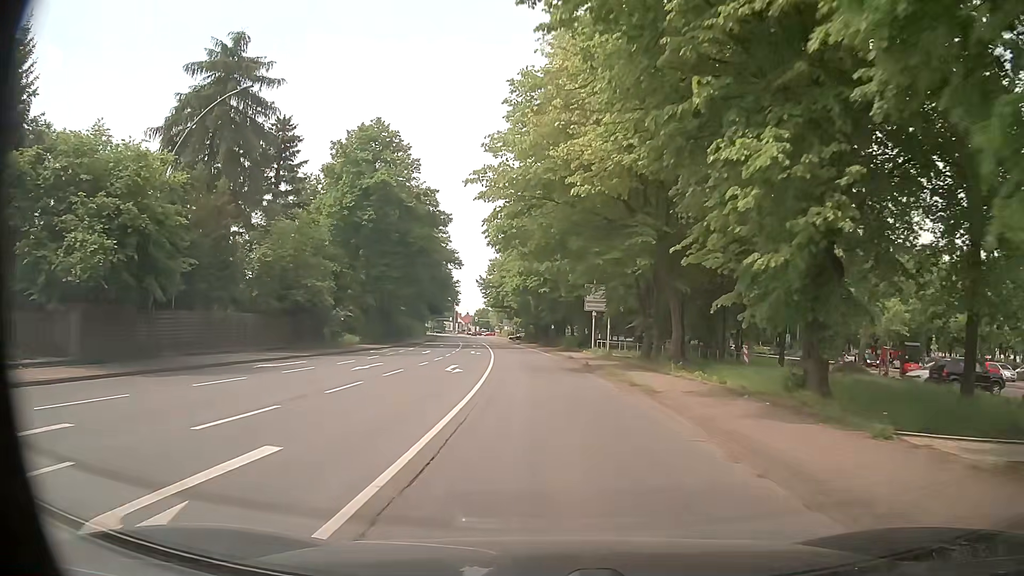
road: primary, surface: asphalt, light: Day
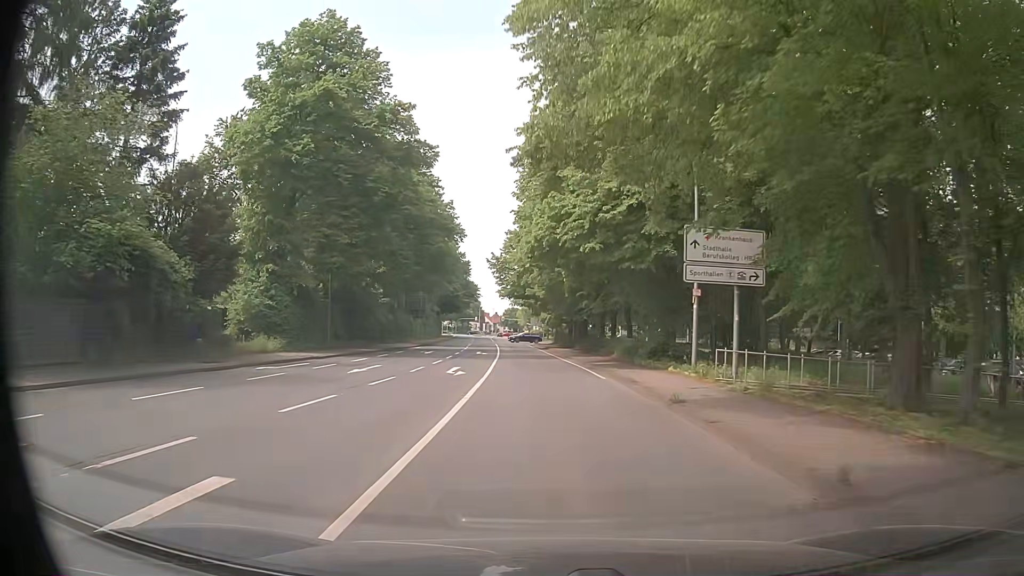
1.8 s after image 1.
(-0.7, +22.2) m; -4°
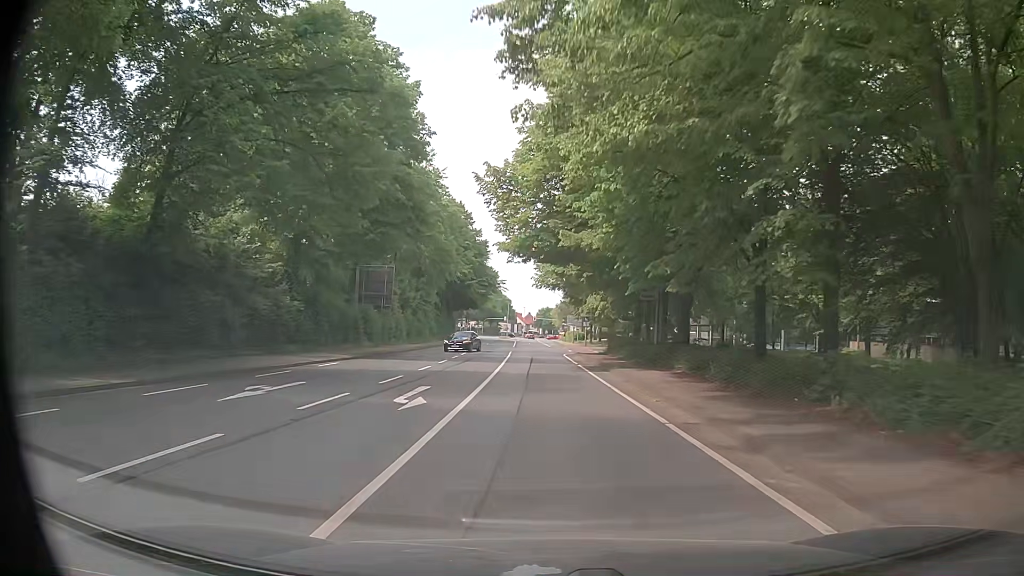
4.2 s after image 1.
(-0.4, +30.0) m; -2°
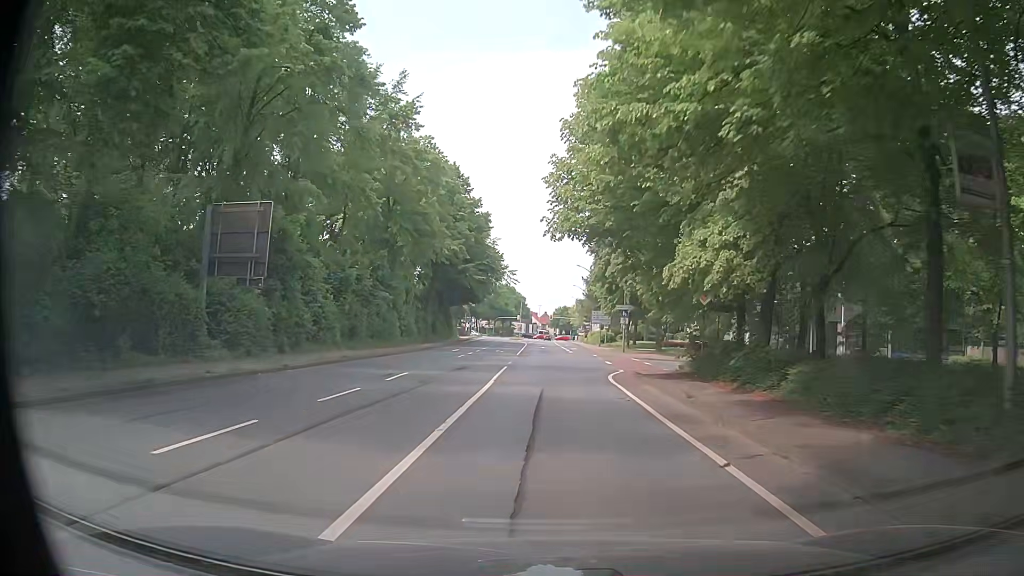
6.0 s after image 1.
(-0.5, +22.7) m; -2°
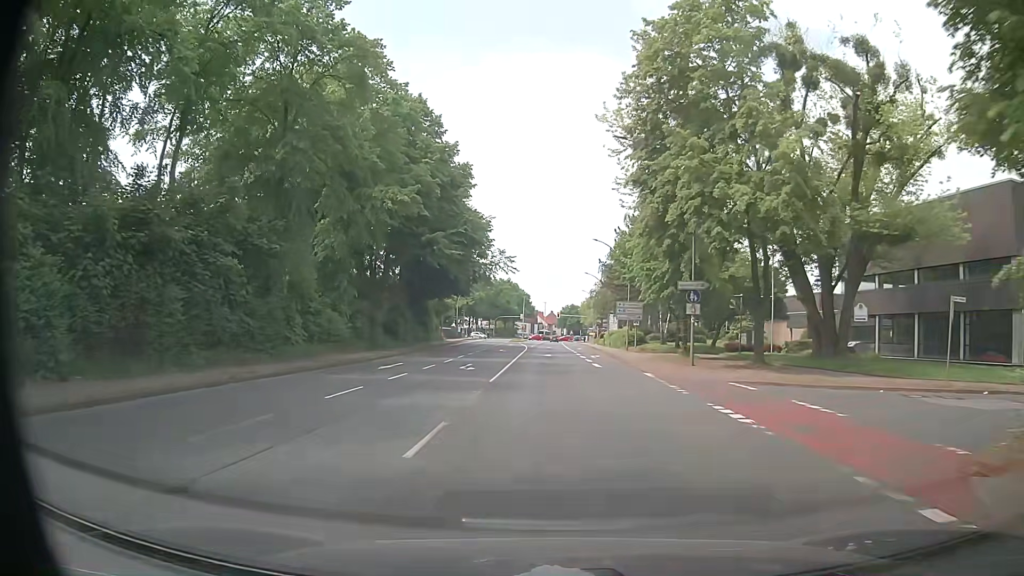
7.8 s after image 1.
(+0.1, +22.8) m; 0°
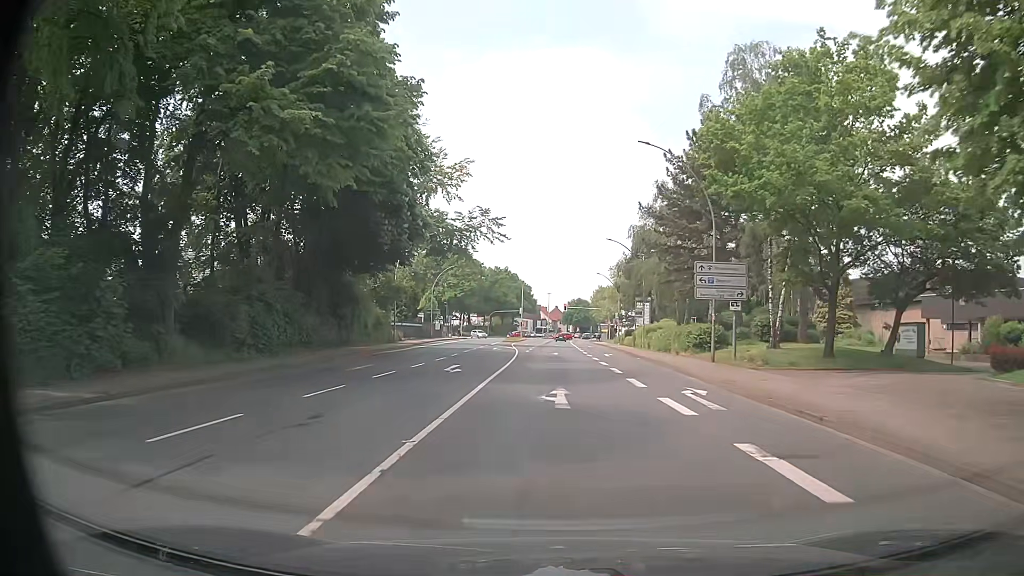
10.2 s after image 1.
(0.0, +30.4) m; 0°
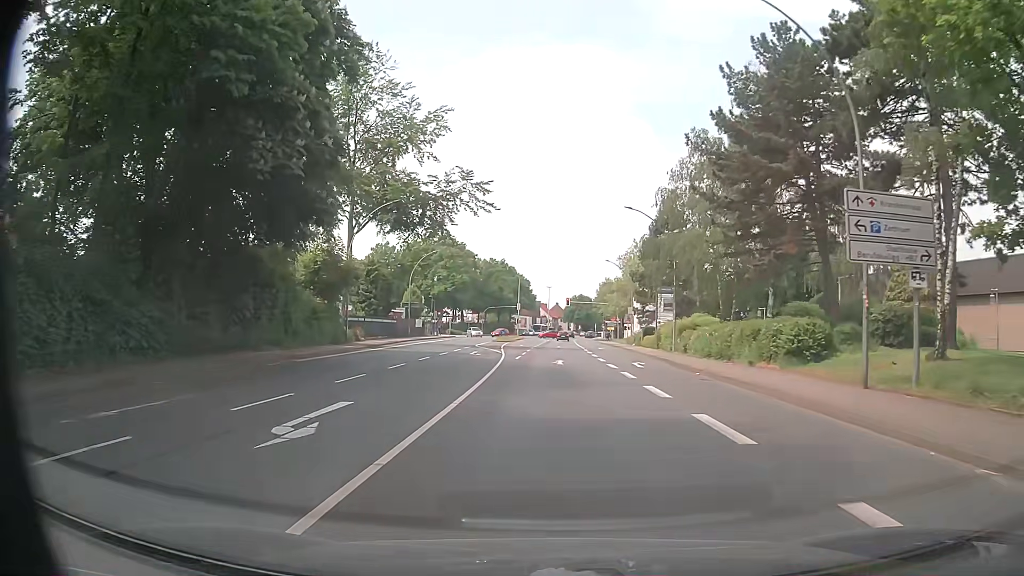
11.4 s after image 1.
(0.0, +15.0) m; 0°
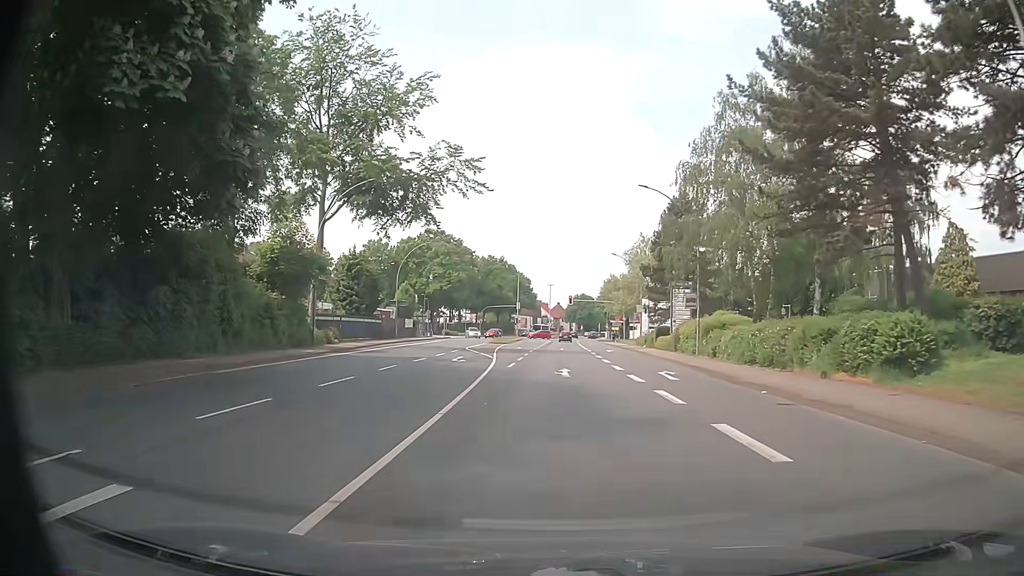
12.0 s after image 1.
(-0.1, +7.0) m; -1°
(0, +10) (0, +20) (+1, +30) (+1, +40) (+1, +50) (+2, +60) (+2, +70) (+2, +80) (+3, +90) (+3, +100) m
